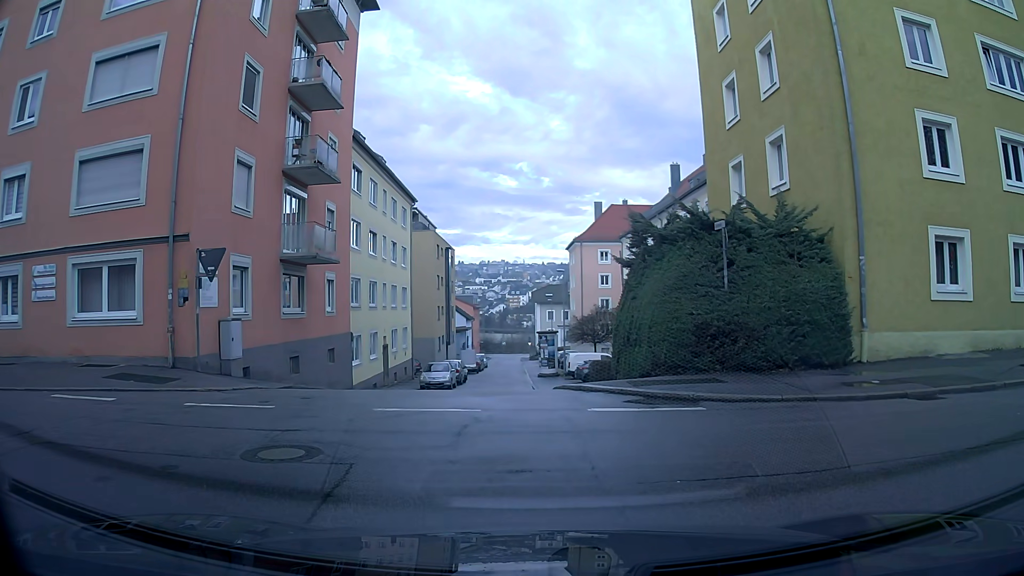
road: residential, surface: asphalt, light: Day
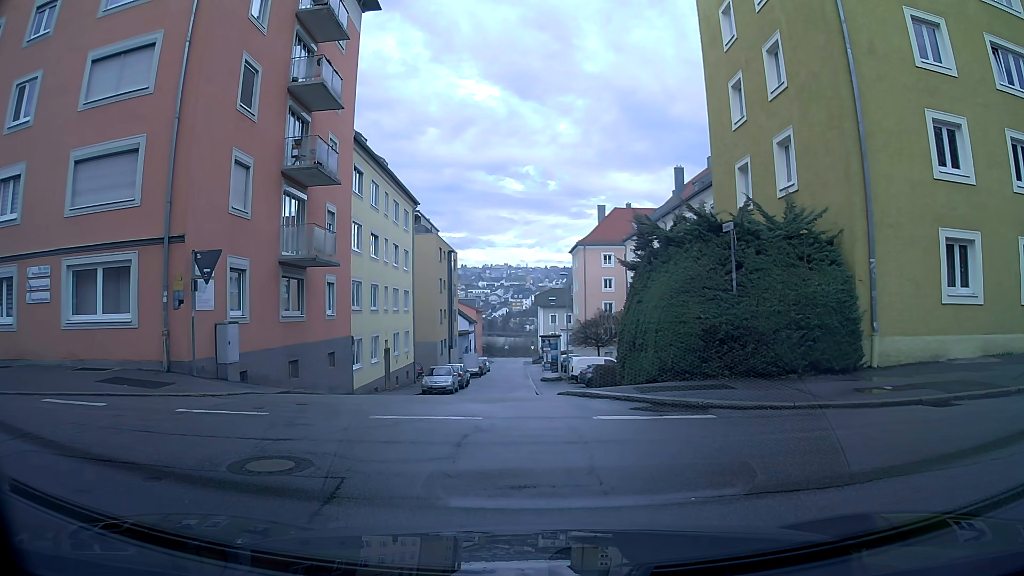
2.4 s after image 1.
(0.0, +0.4) m; 0°
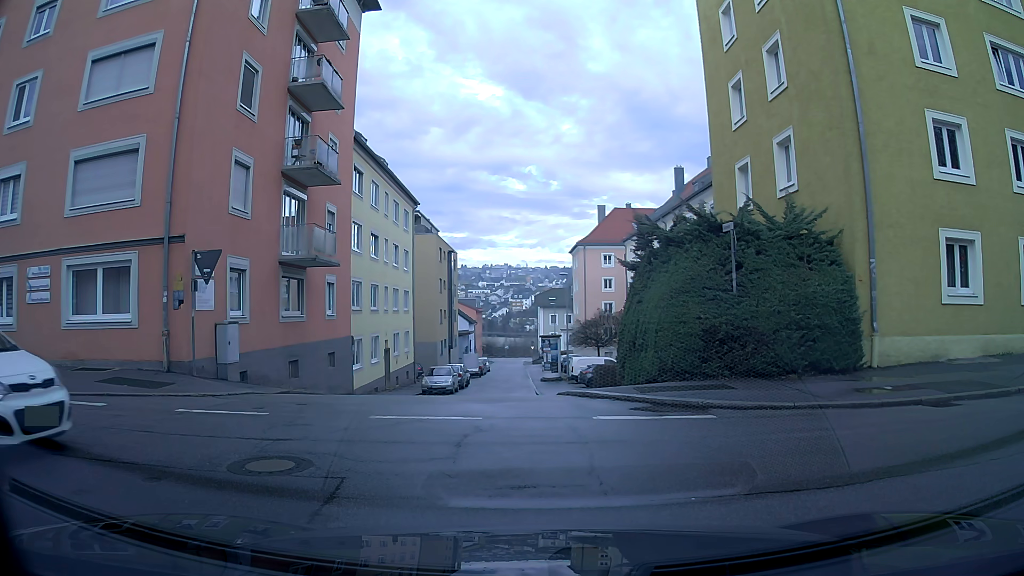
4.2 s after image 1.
(0.0, 0.0) m; 0°
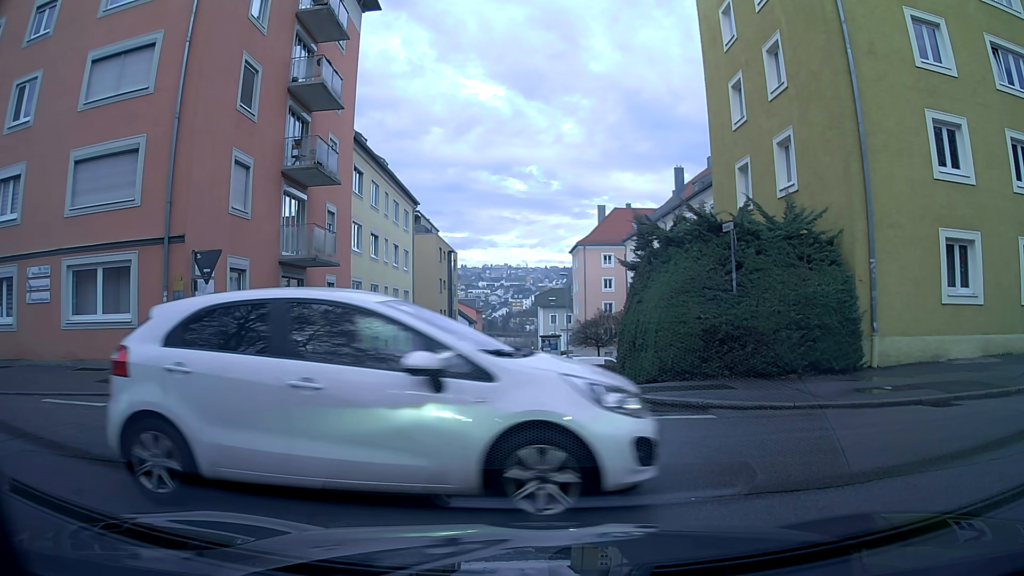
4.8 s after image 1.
(0.0, 0.0) m; 0°
(-1, +10) (-1, +20) (-2, +30) (-2, +40) (-2, +50) (-3, +60) (-3, +70) (-3, +80) (-4, +90) (-4, +100) m
